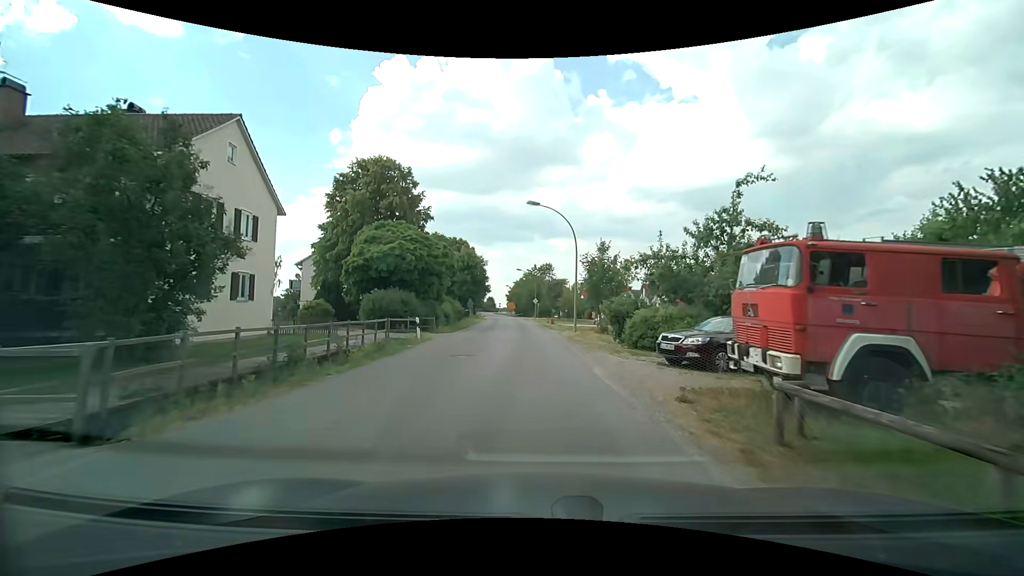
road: tertiary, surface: asphalt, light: Day
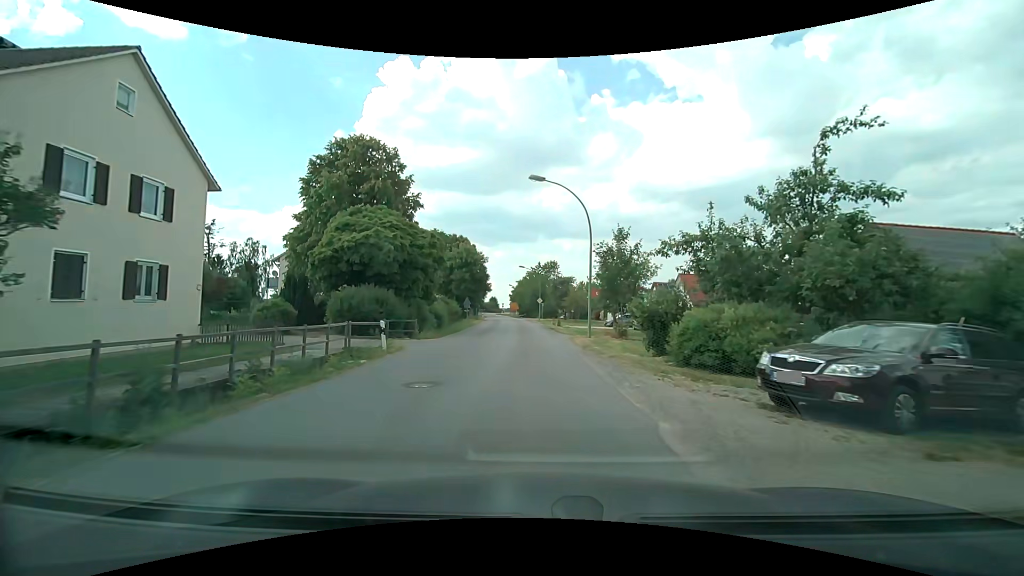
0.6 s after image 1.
(0.0, +5.8) m; -1°
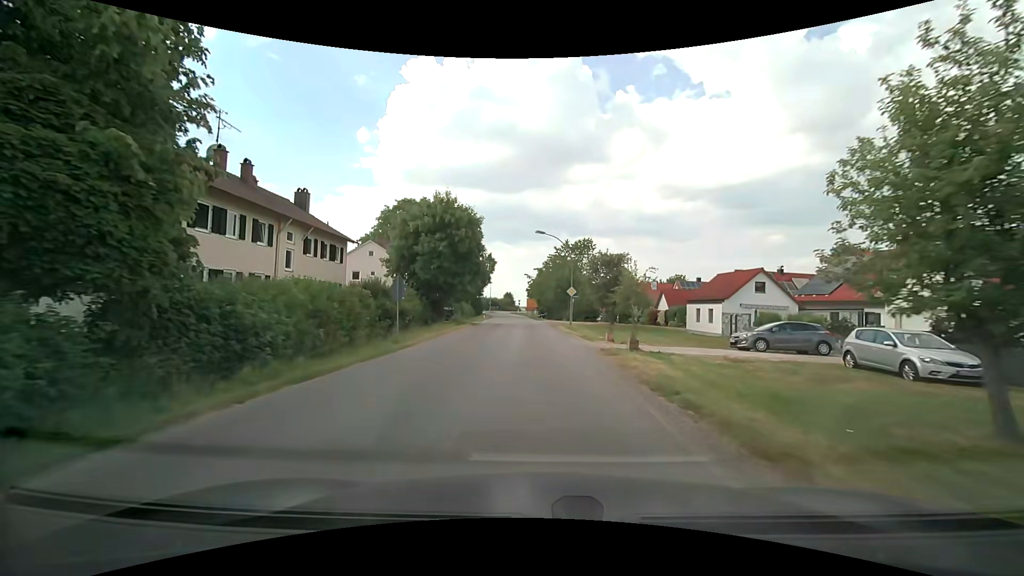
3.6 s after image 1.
(-0.6, +30.4) m; -2°
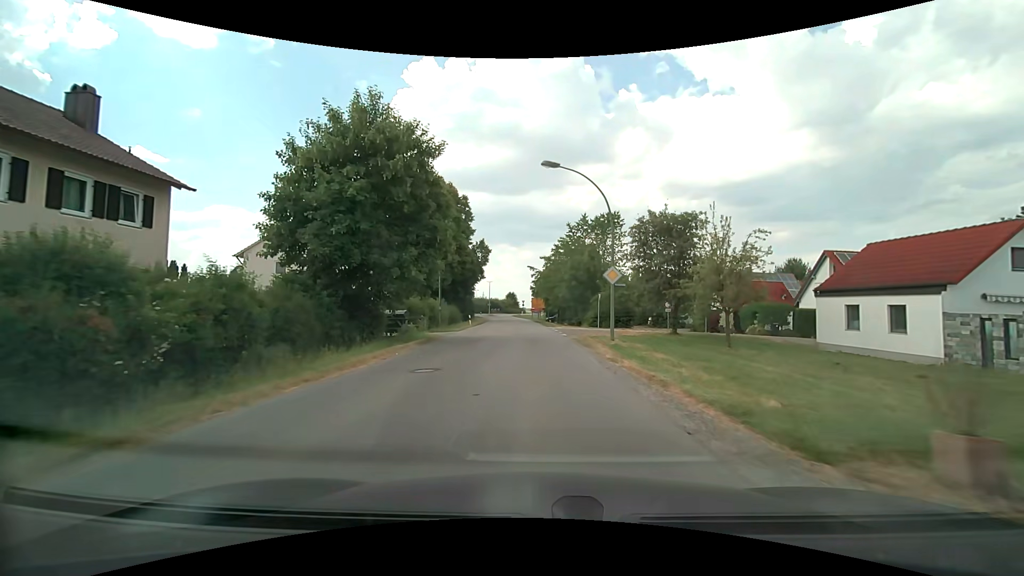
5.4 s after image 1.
(-0.2, +19.4) m; -1°
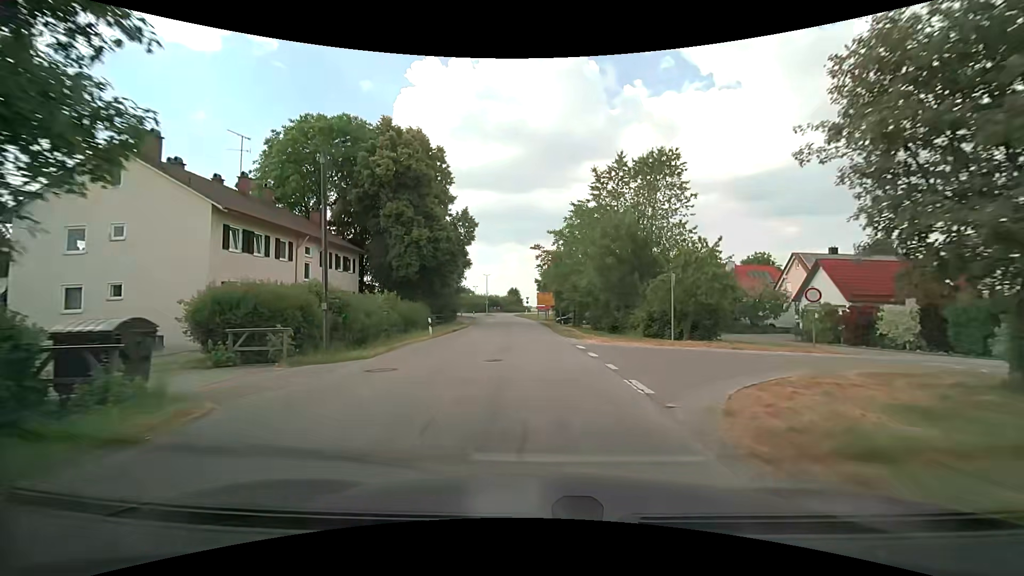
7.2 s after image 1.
(-0.1, +19.4) m; -1°
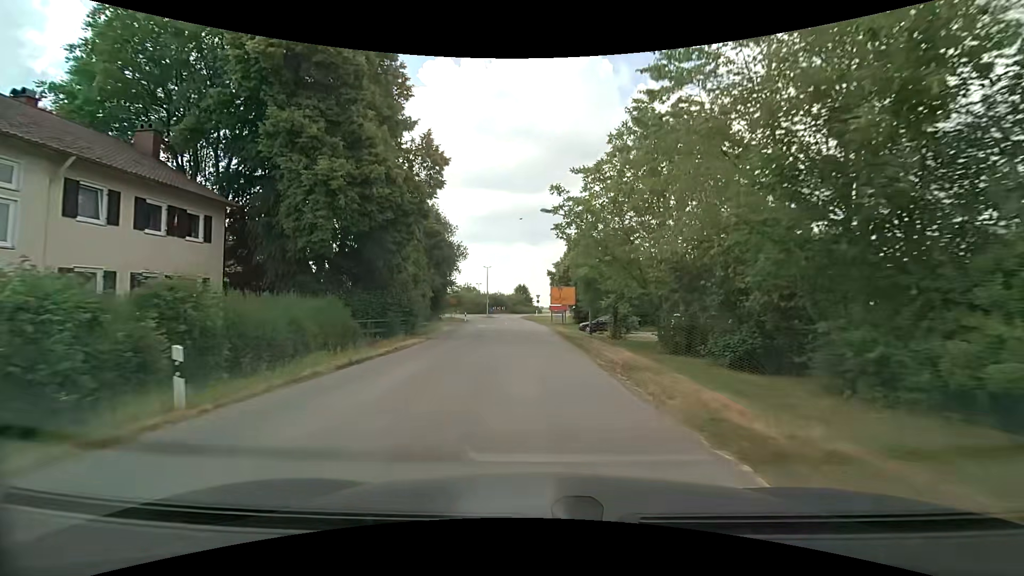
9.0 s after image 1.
(-0.1, +19.6) m; -1°
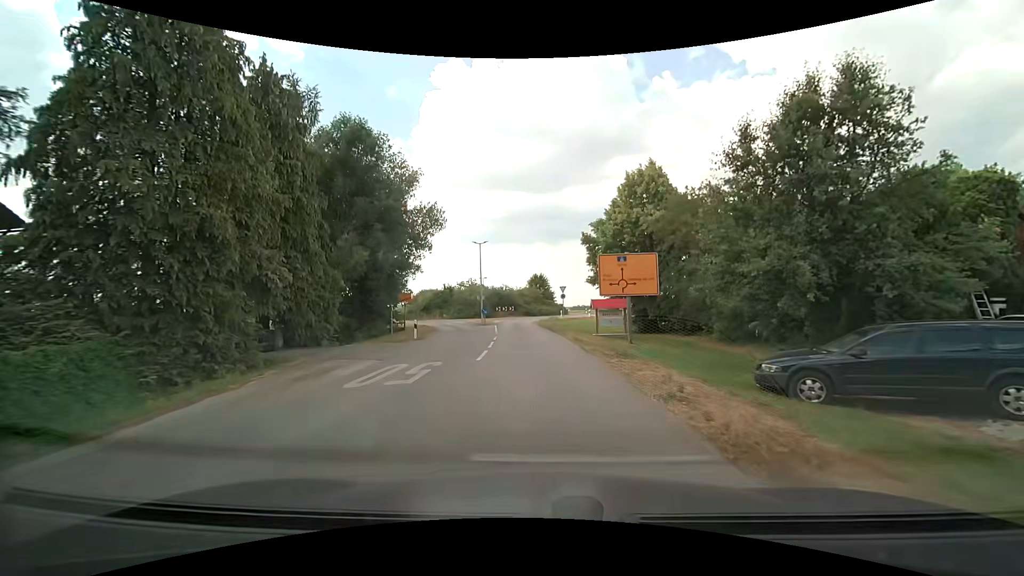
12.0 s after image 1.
(-0.7, +30.4) m; -2°
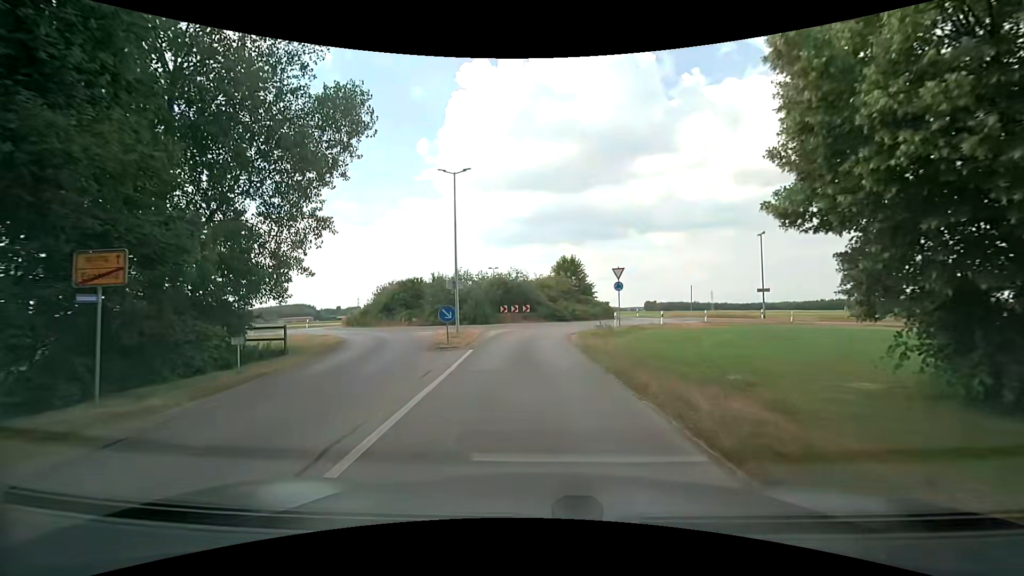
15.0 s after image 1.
(-0.8, +25.6) m; -4°
(0, +10) (0, +20) (+1, +30) (+6, +39) (+14, +44) (+24, +45) (+34, +44) (+44, +43) (+54, +42) (+64, +41) m
